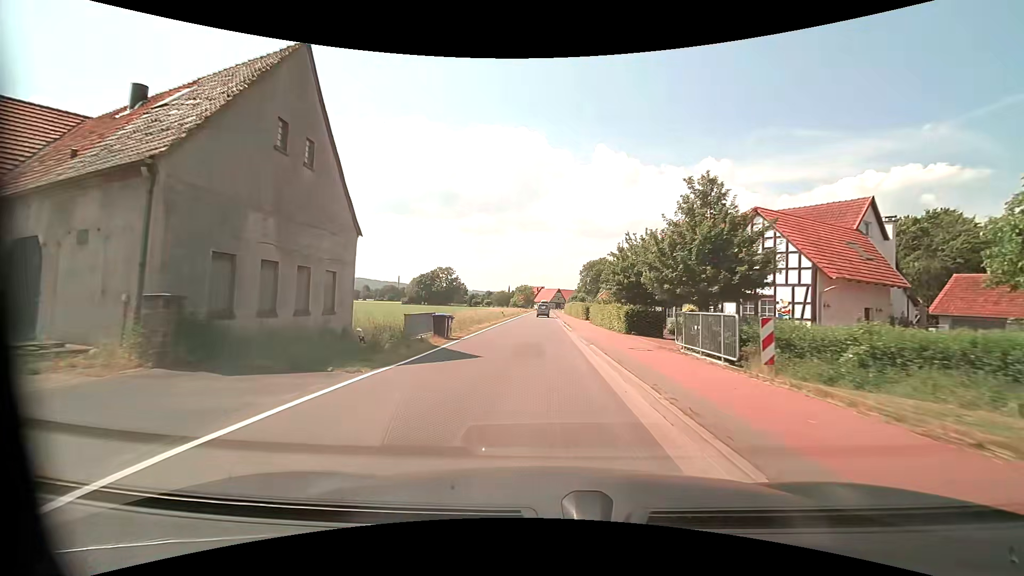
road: tertiary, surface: asphalt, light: Day
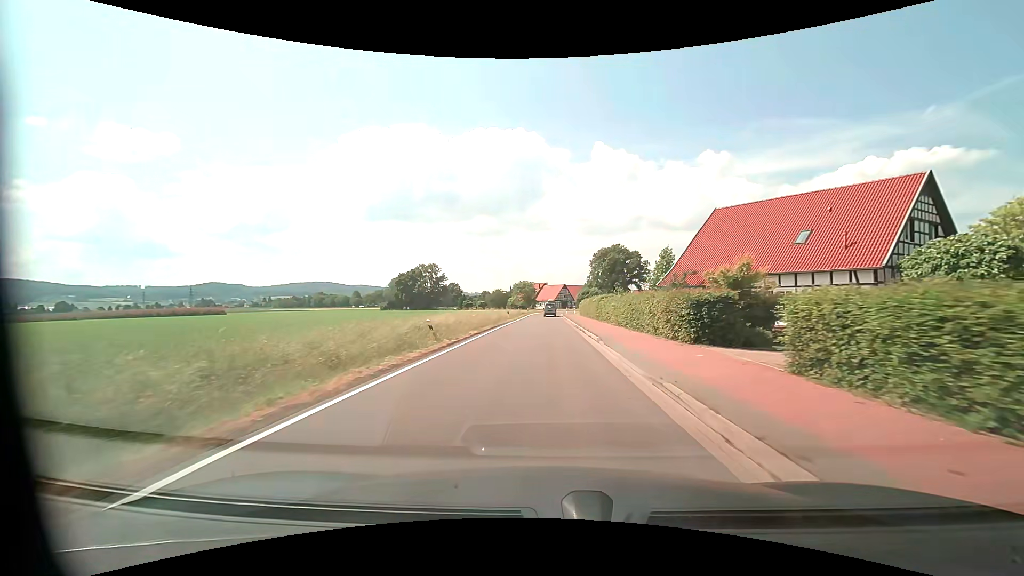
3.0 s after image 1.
(-0.3, +39.0) m; -1°
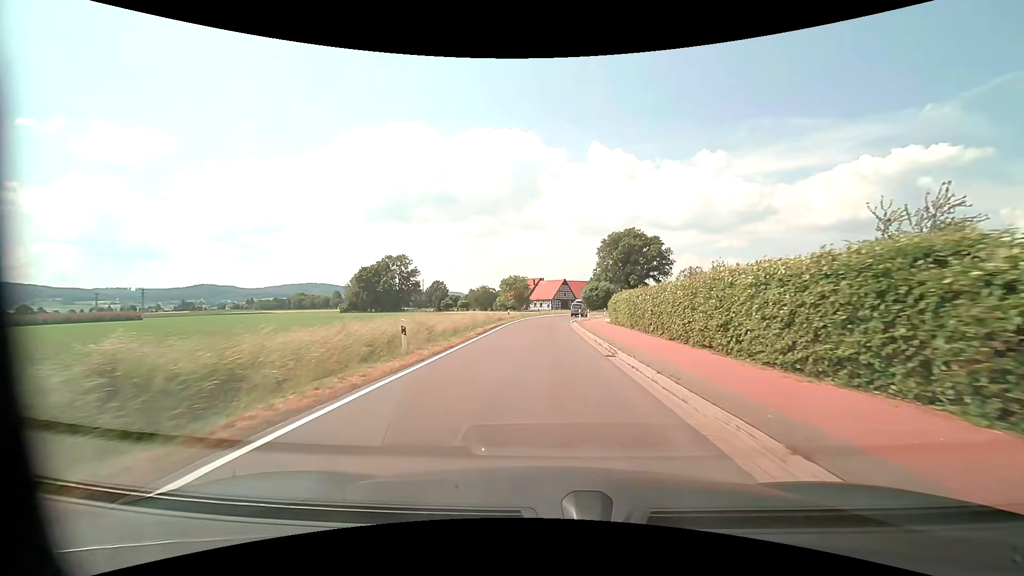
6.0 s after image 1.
(+0.3, +39.0) m; +1°
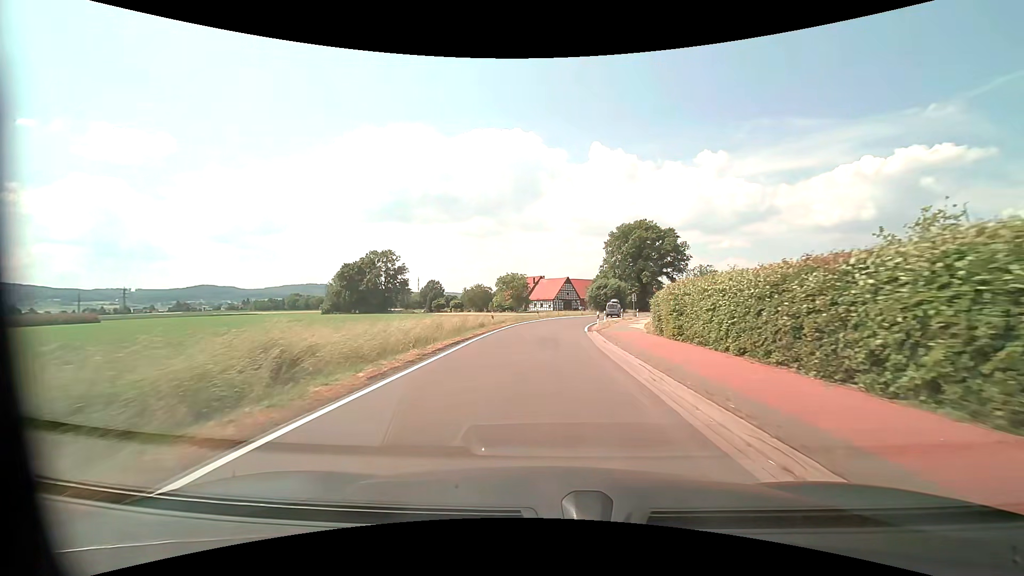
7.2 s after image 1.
(0.0, +15.6) m; 0°
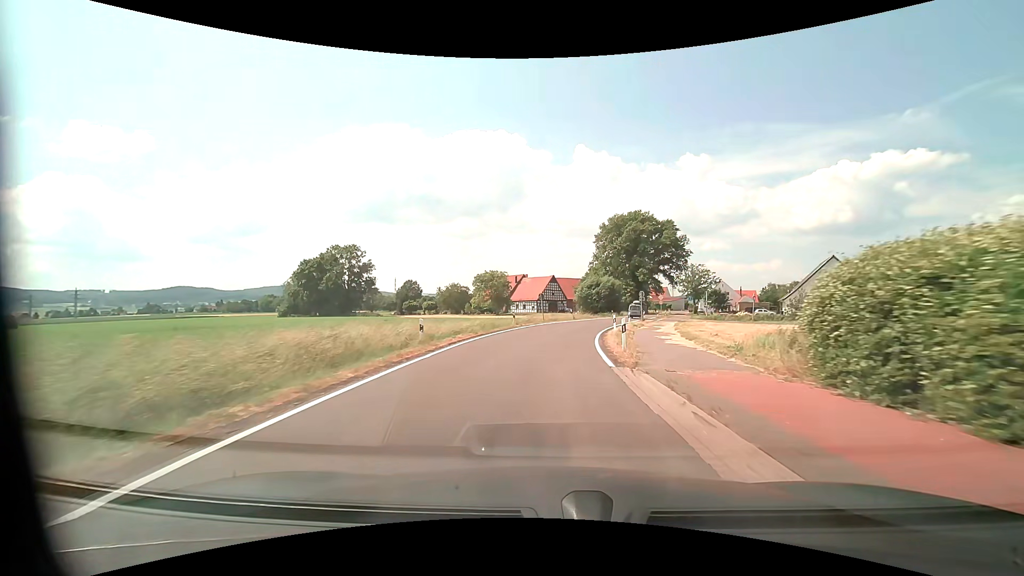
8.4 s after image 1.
(+0.2, +15.6) m; +2°
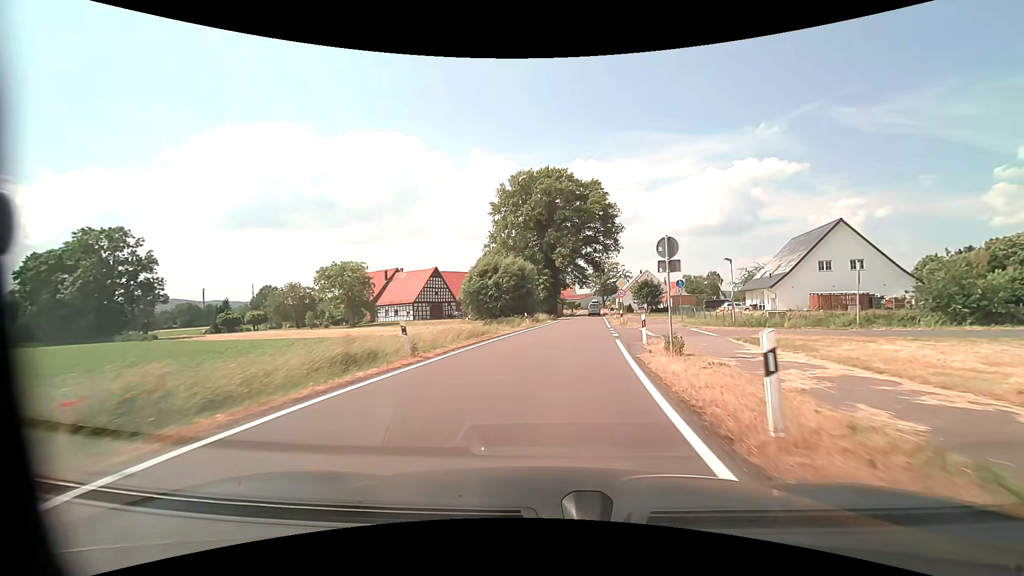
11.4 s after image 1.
(+3.5, +38.7) m; +11°
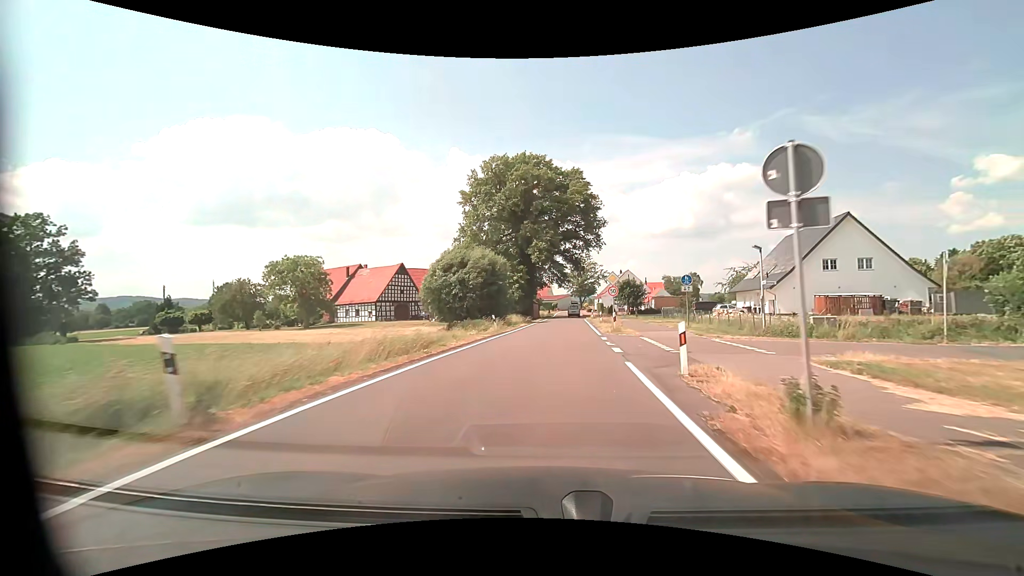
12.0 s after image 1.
(+0.2, +7.8) m; +2°
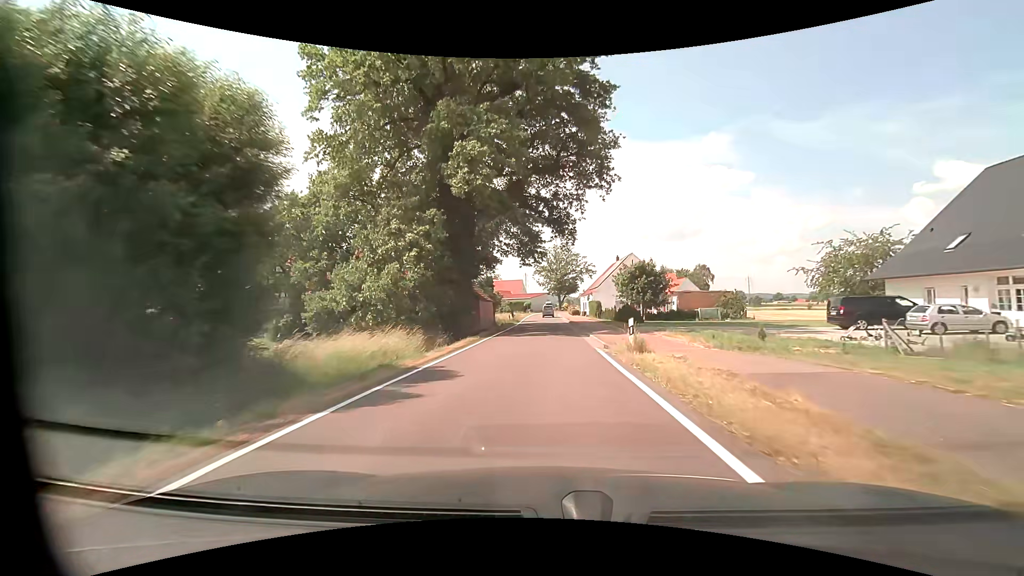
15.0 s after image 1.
(+1.9, +38.8) m; +3°
(0, +10) (0, +20) (0, +30) (0, +40) (0, +50) (0, +60) (0, +70) (0, +80) (0, +90) (0, +100) m
